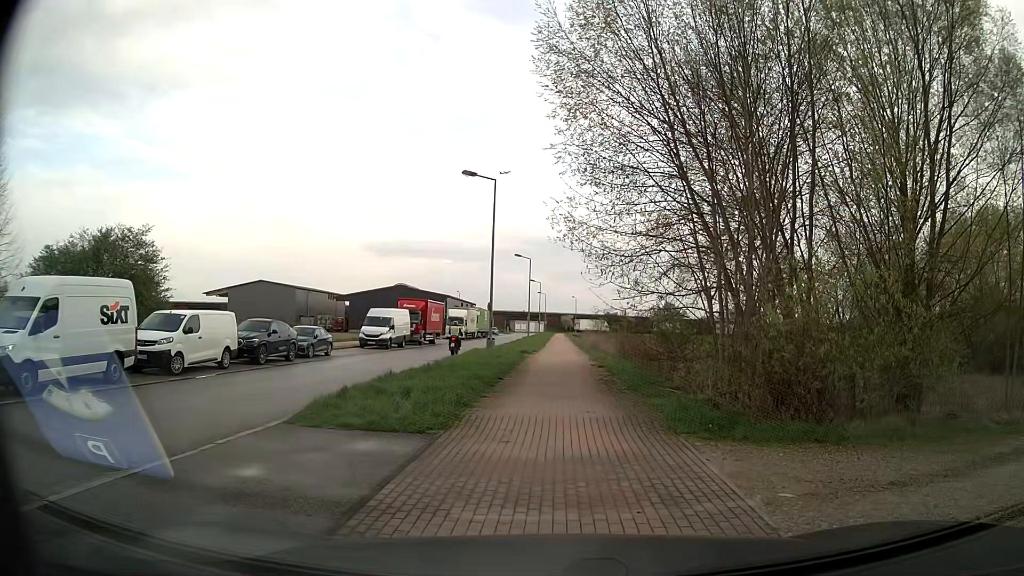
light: Day
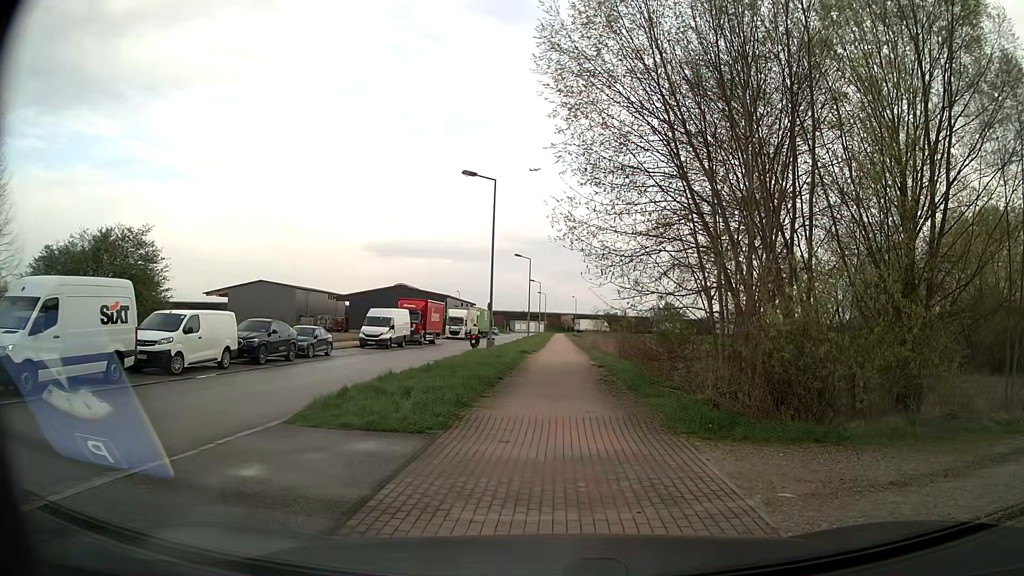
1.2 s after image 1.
(0.0, 0.0) m; 0°
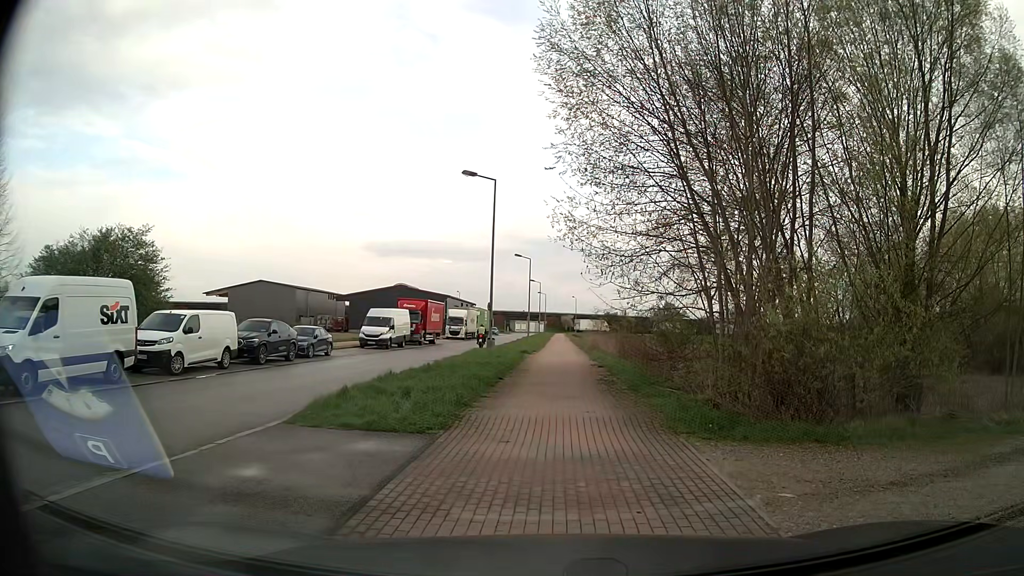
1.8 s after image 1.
(0.0, 0.0) m; 0°
